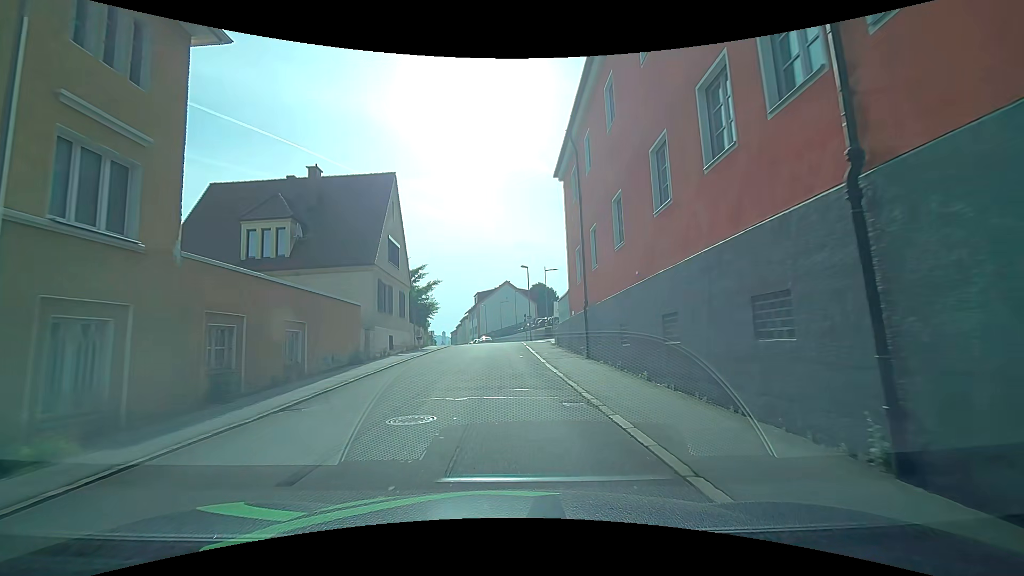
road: residential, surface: asphalt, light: Day
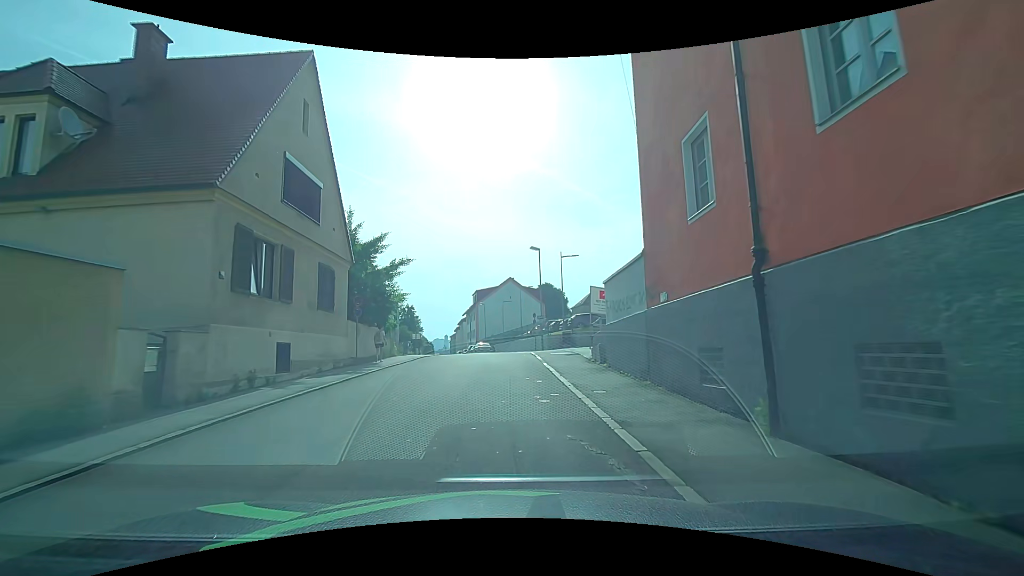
(+0.2, +14.2) m; +1°
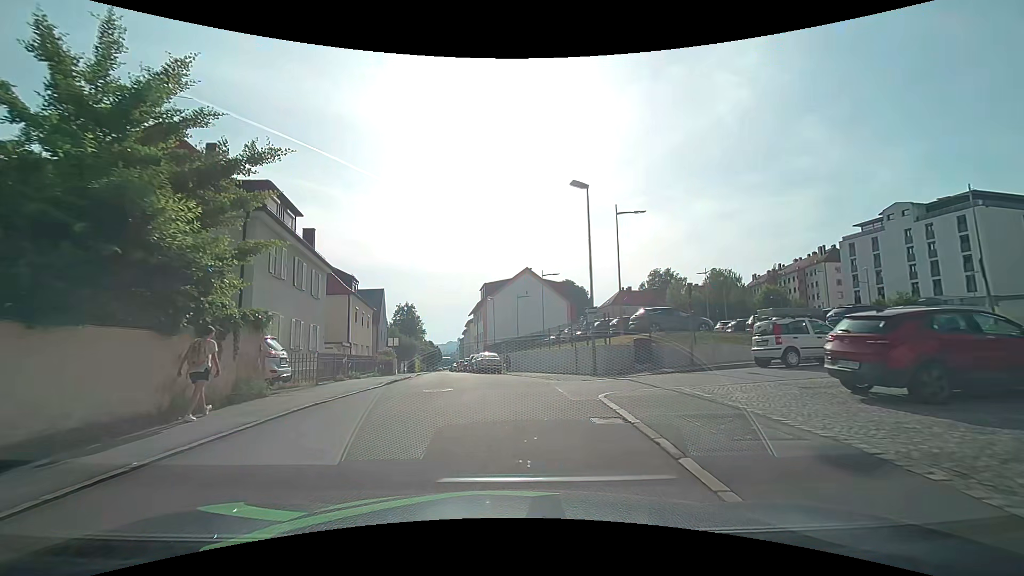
(-0.3, +17.8) m; -3°
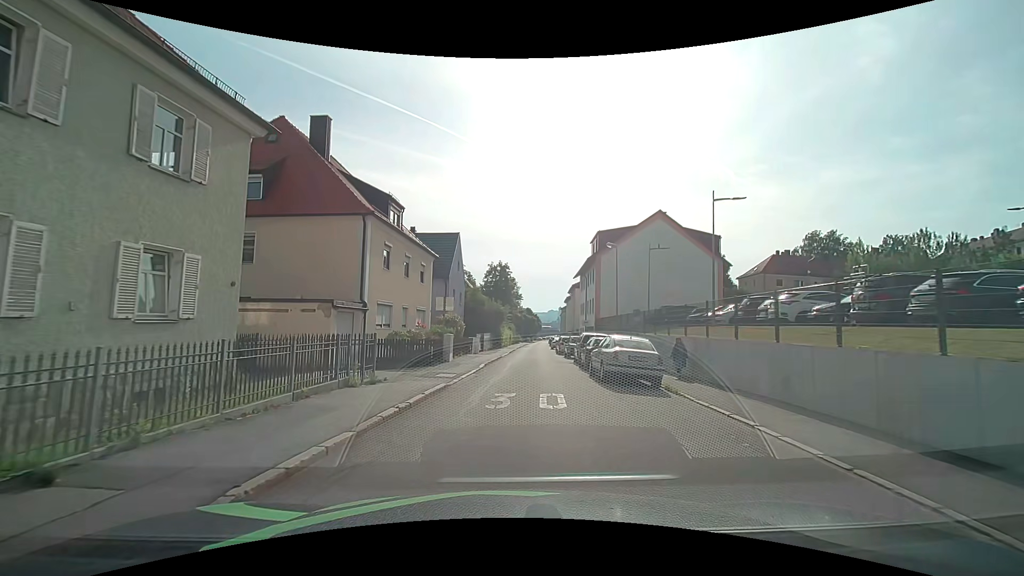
(-1.3, +19.1) m; -12°
(0, +10) (+1, +20) (+2, +30) (+2, +40) (+3, +50) (+4, +60) (+5, +70) (+6, +80) (+7, +90) (+8, +100) m
